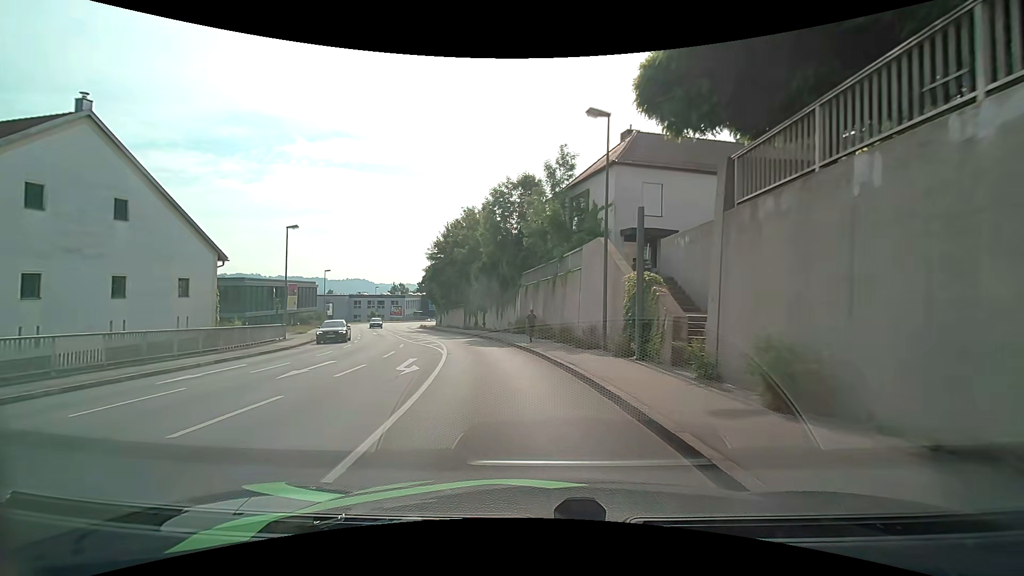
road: tertiary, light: Day
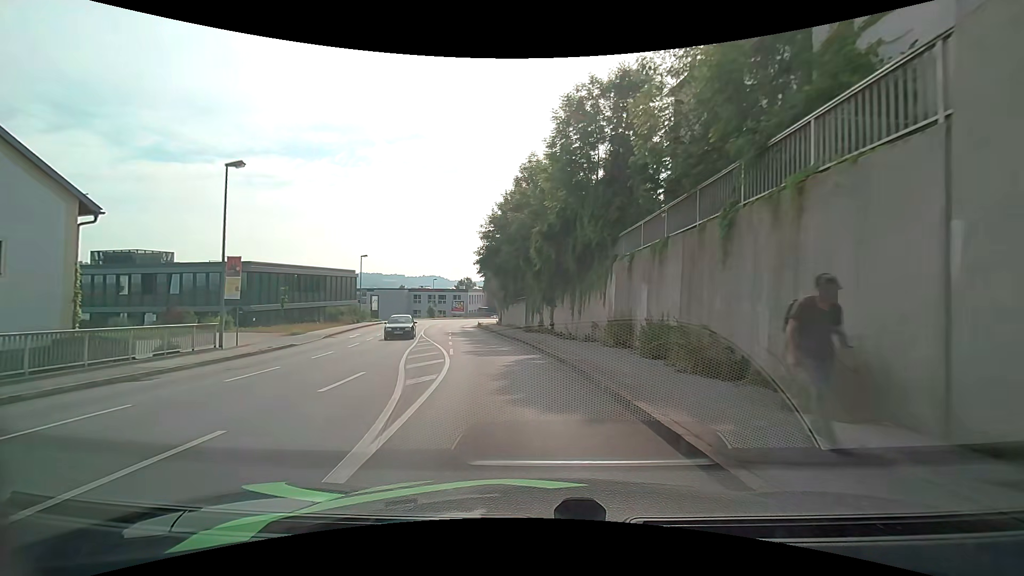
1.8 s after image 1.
(-1.0, +15.5) m; -8°
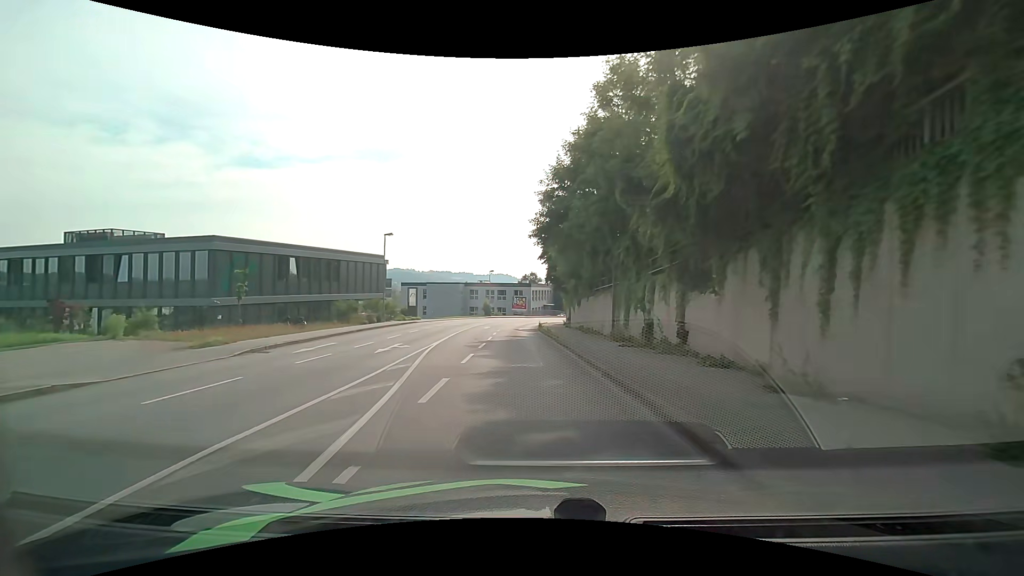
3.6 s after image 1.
(-0.8, +16.0) m; -8°
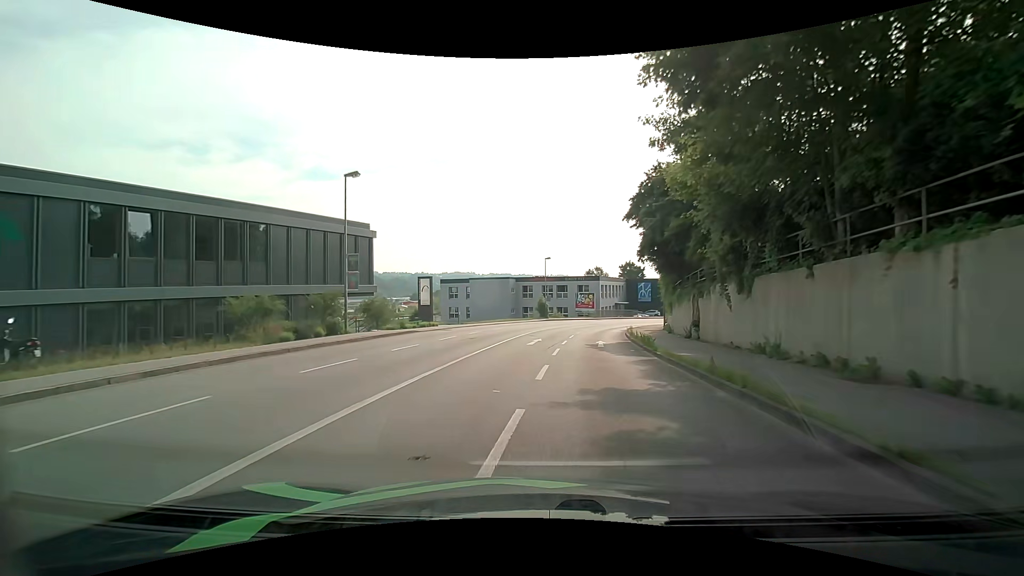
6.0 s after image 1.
(-1.1, +21.6) m; -6°
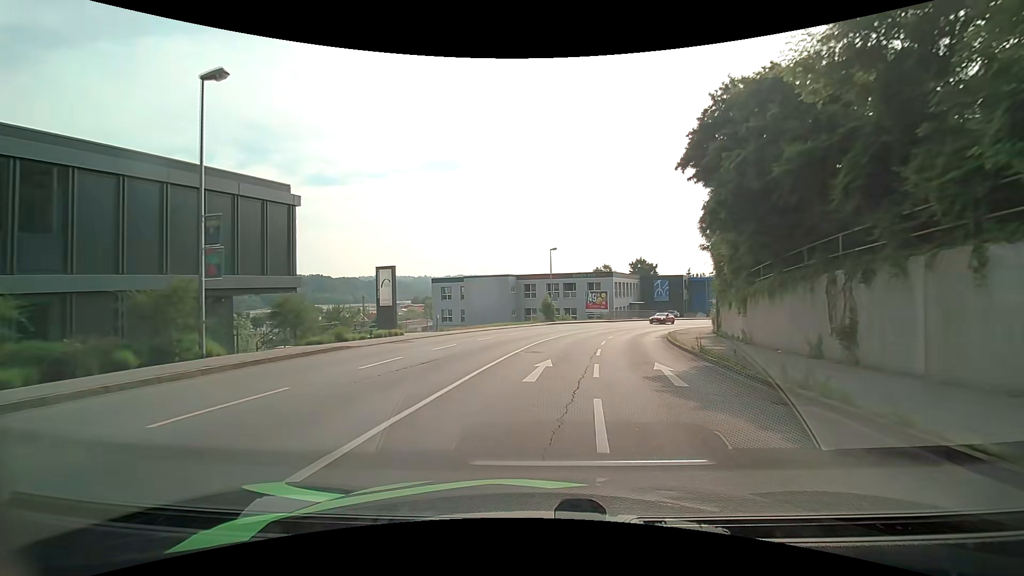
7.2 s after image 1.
(-0.2, +11.1) m; -1°
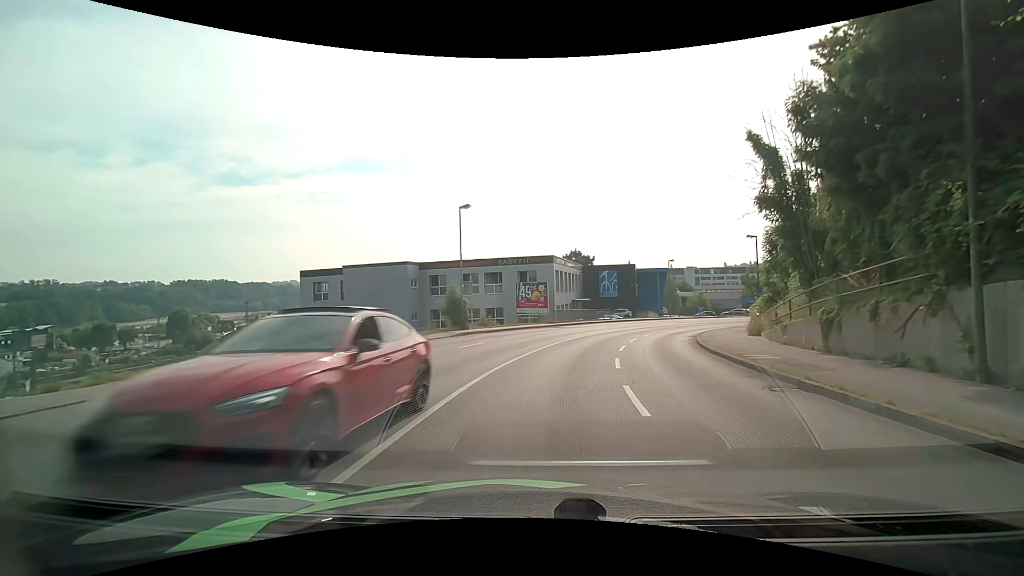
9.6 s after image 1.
(+1.3, +22.3) m; +9°
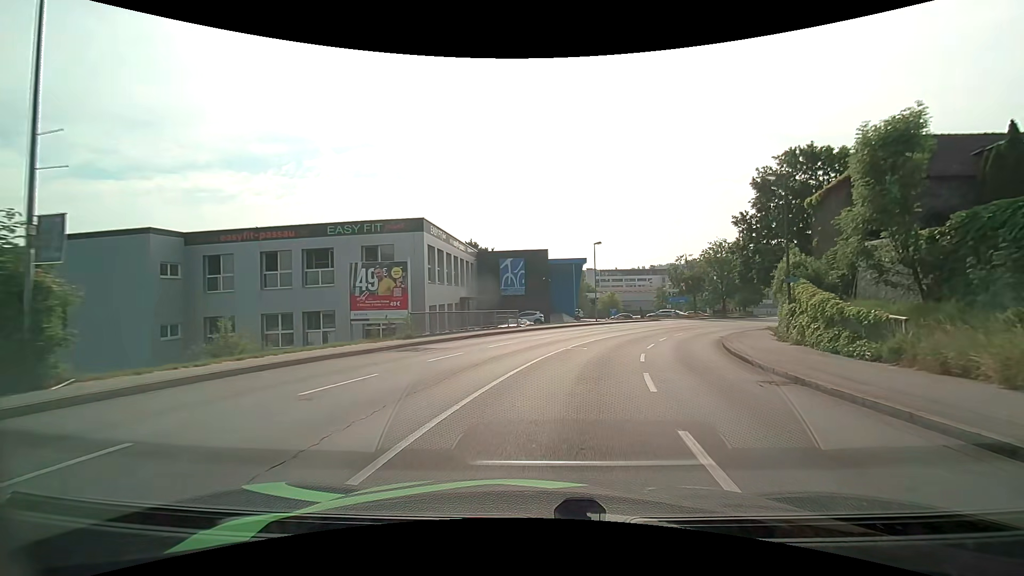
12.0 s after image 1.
(+1.8, +21.9) m; +11°
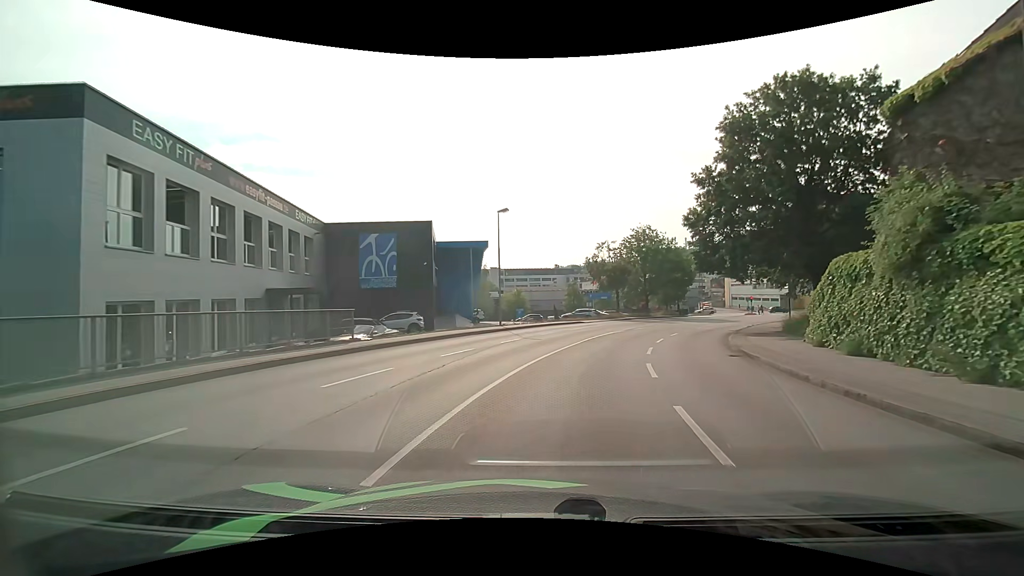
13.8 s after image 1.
(+1.5, +16.6) m; +11°
(+1, +10) (+2, +20) (+5, +29) (+9, +39) (+13, +48) (+18, +57) (+23, +65) (+29, +73) (+34, +82) (+39, +91) m
